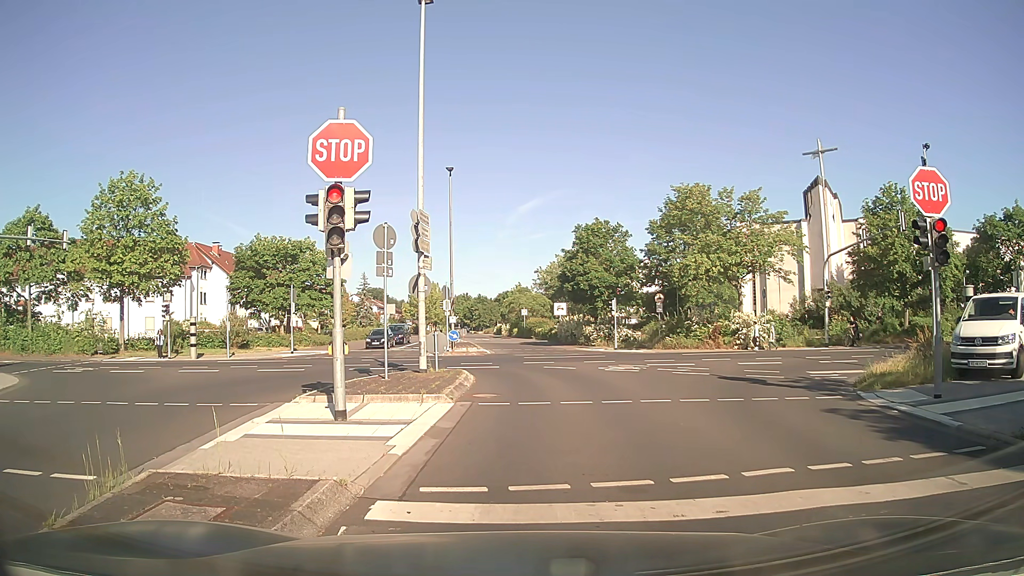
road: residential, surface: asphalt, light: Day
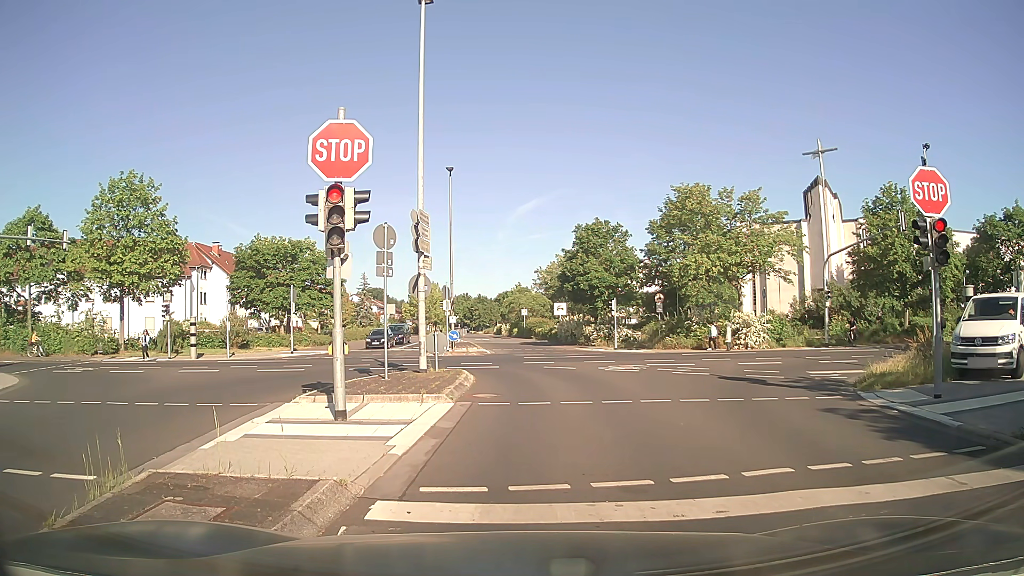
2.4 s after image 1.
(0.0, 0.0) m; 0°
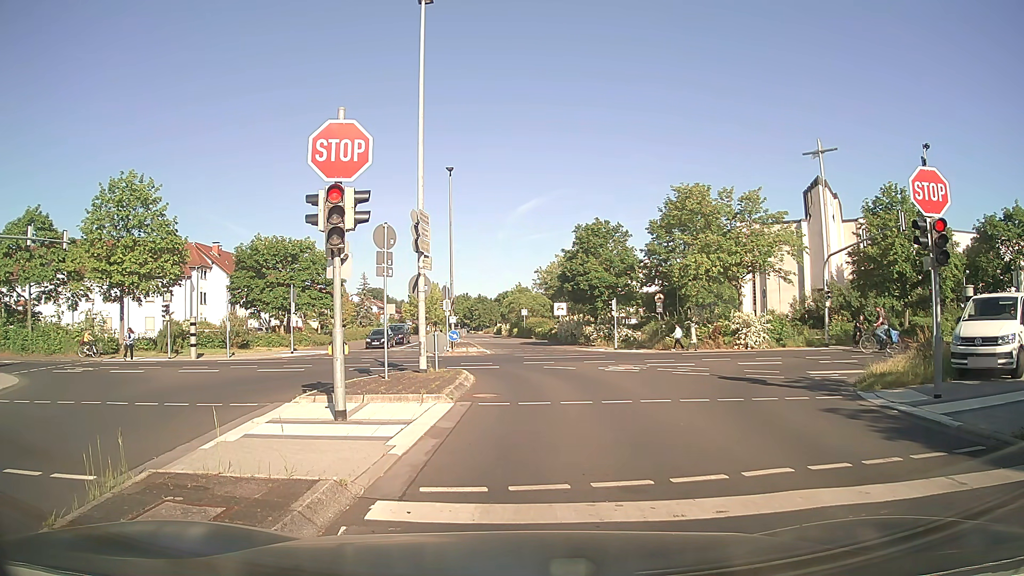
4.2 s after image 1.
(0.0, 0.0) m; 0°
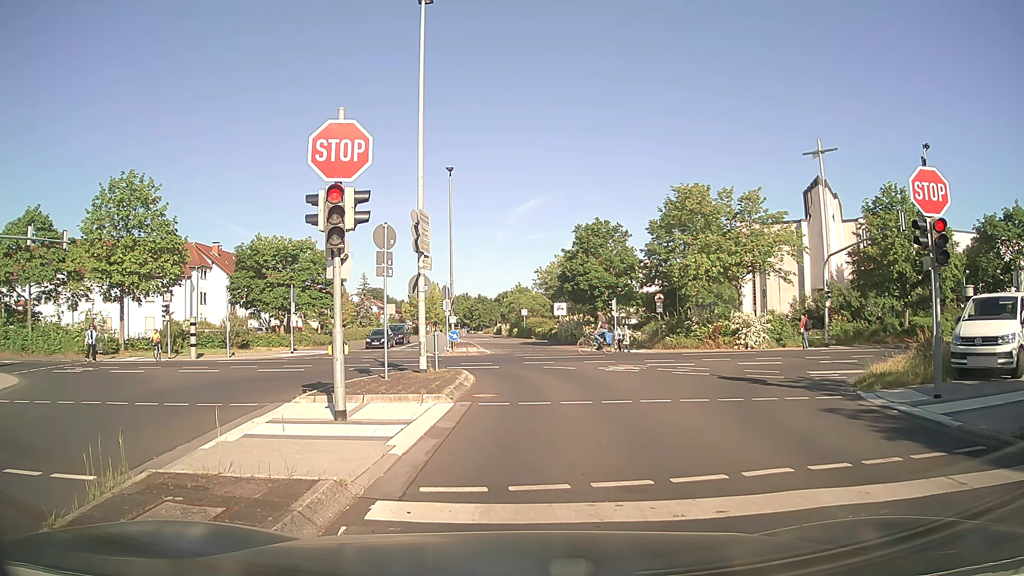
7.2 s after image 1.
(0.0, 0.0) m; 0°
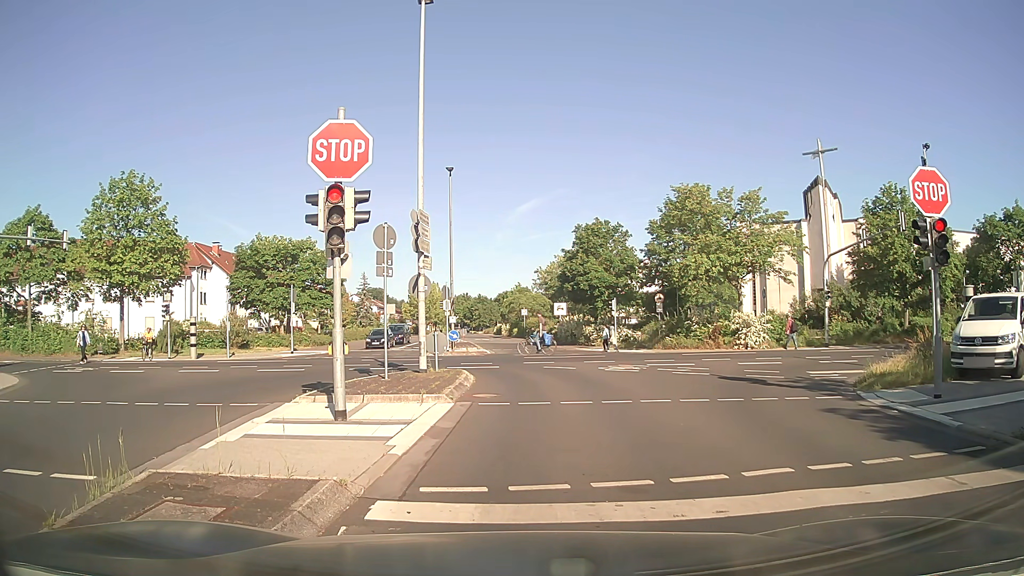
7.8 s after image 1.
(0.0, 0.0) m; 0°
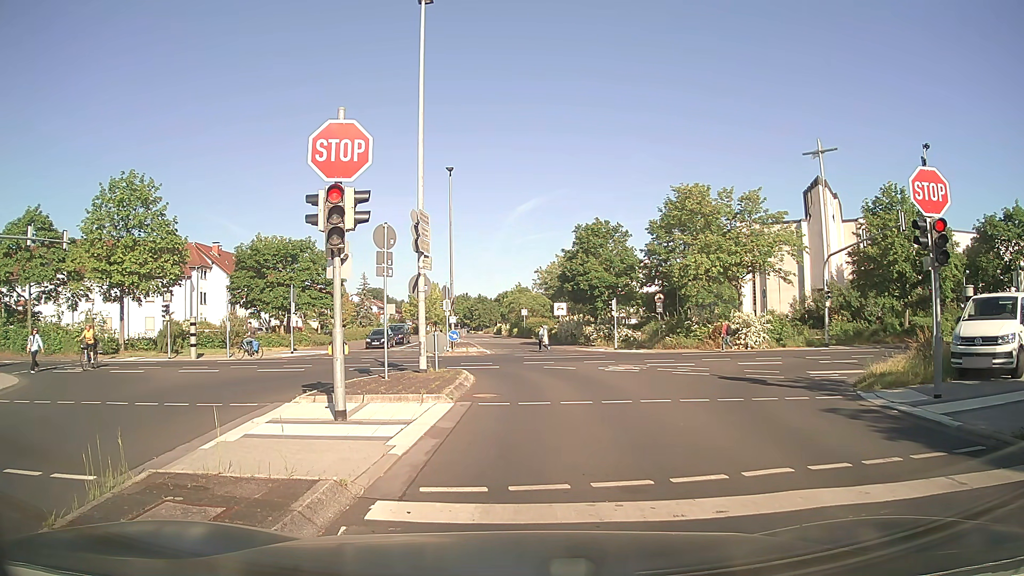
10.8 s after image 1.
(0.0, 0.0) m; 0°
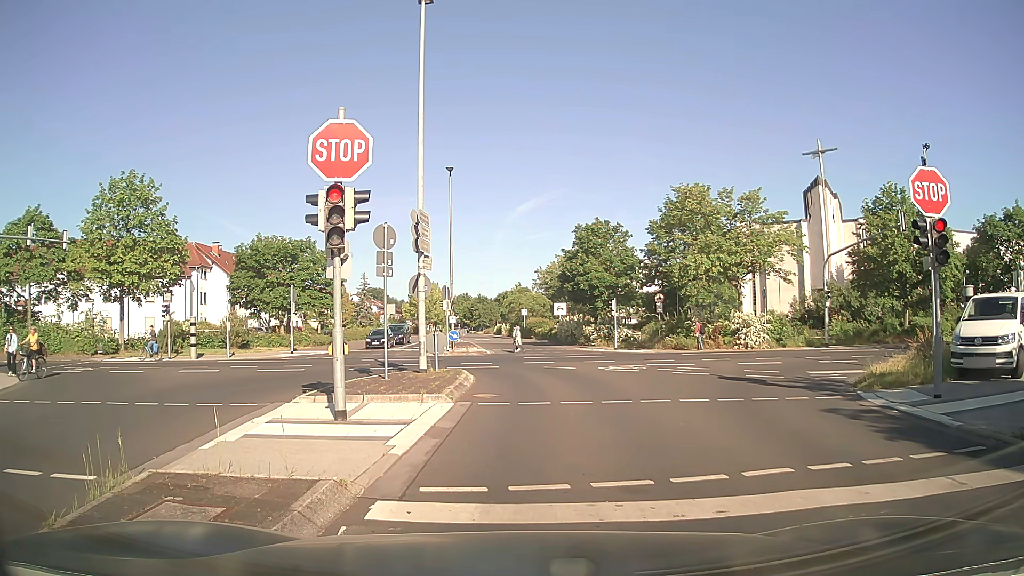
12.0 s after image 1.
(0.0, 0.0) m; 0°
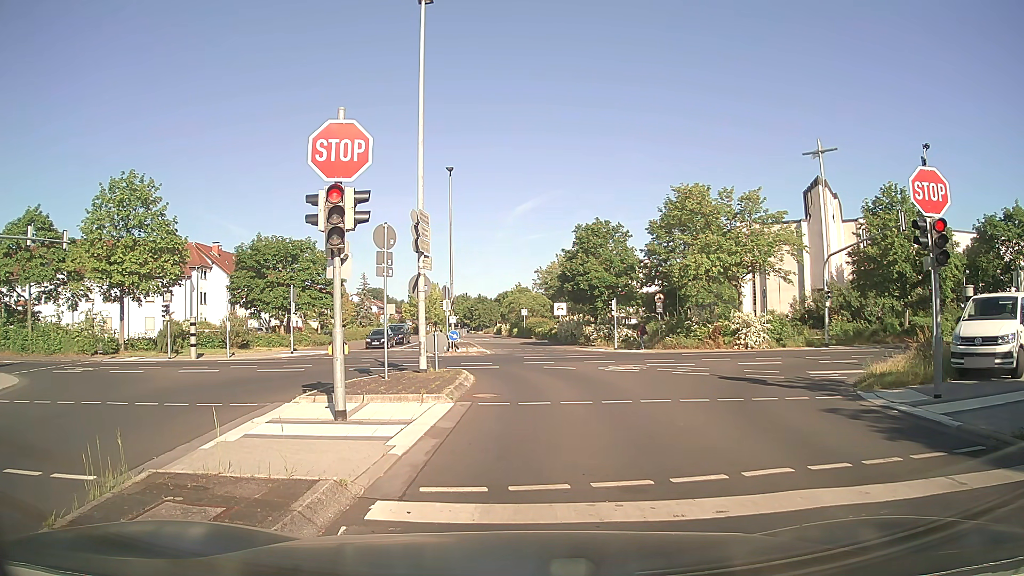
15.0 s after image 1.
(0.0, 0.0) m; 0°
(0, +10) (0, +20) (-5, +28) (-14, +32) (-24, +33) (-34, +33) (-44, +32) (-54, +32) (-64, +31) (-74, +30) m
